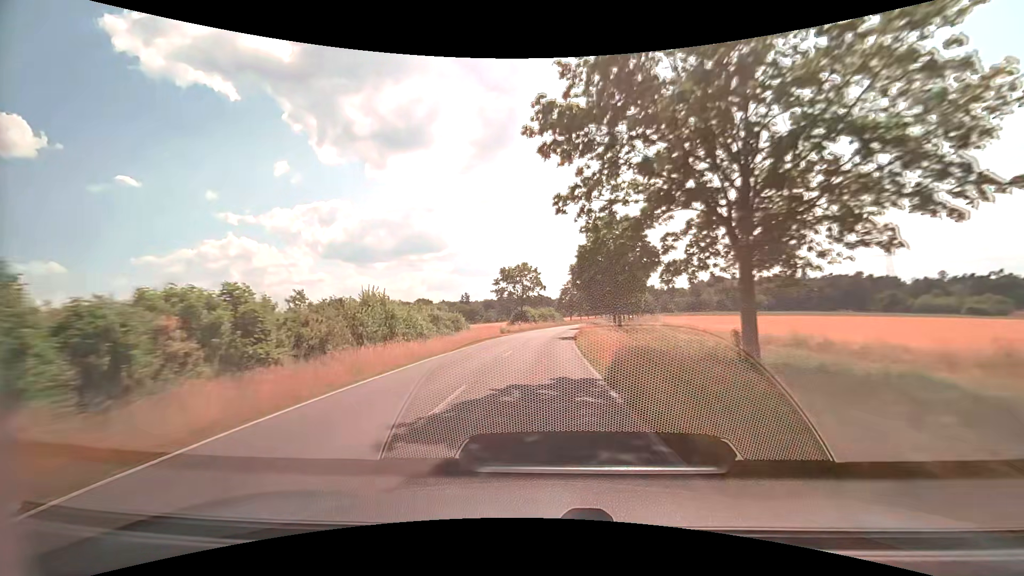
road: secondary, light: Day
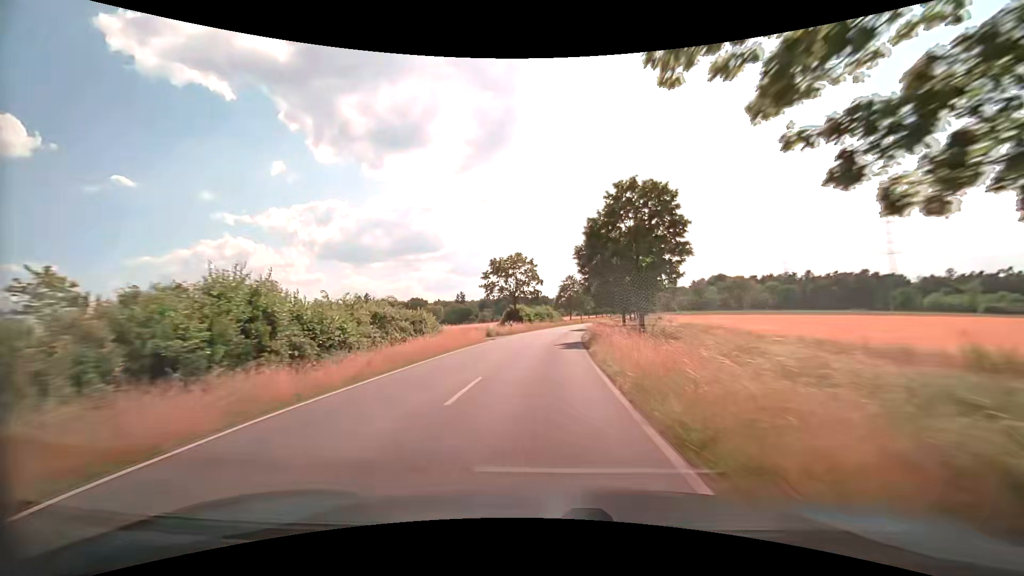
(0.0, +10.3) m; 0°
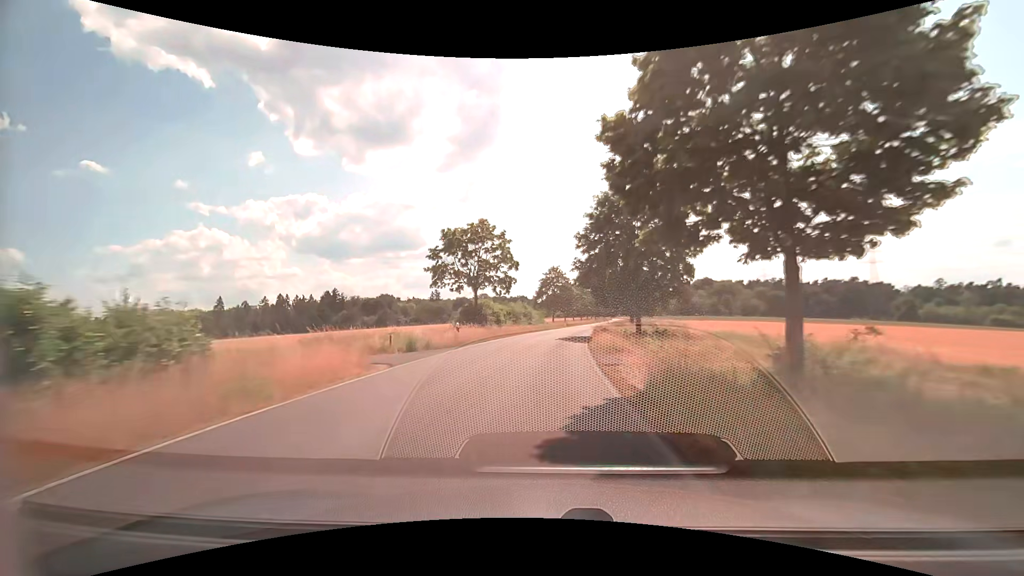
(+0.2, +20.6) m; +2°
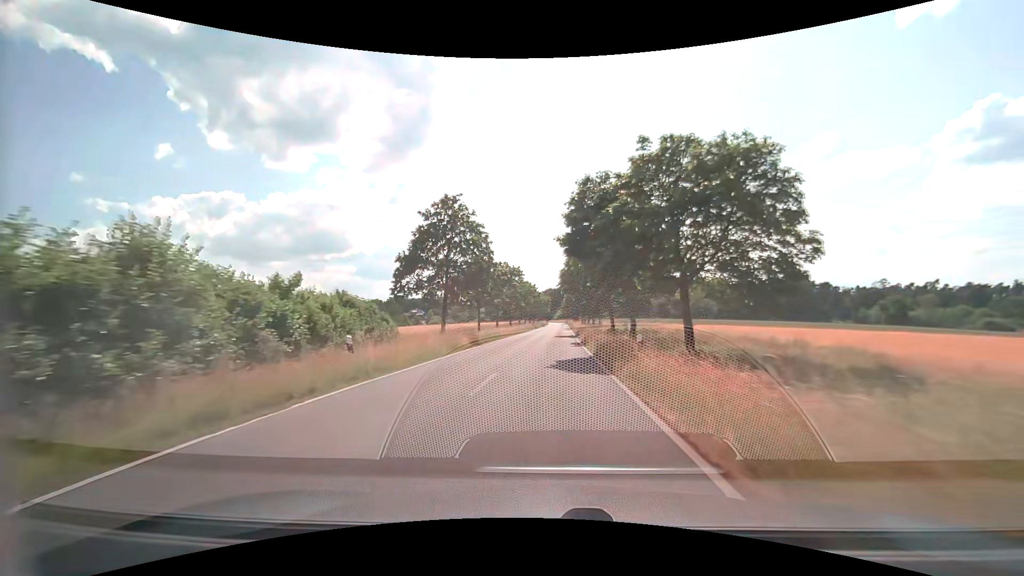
(+3.4, +50.6) m; +8°
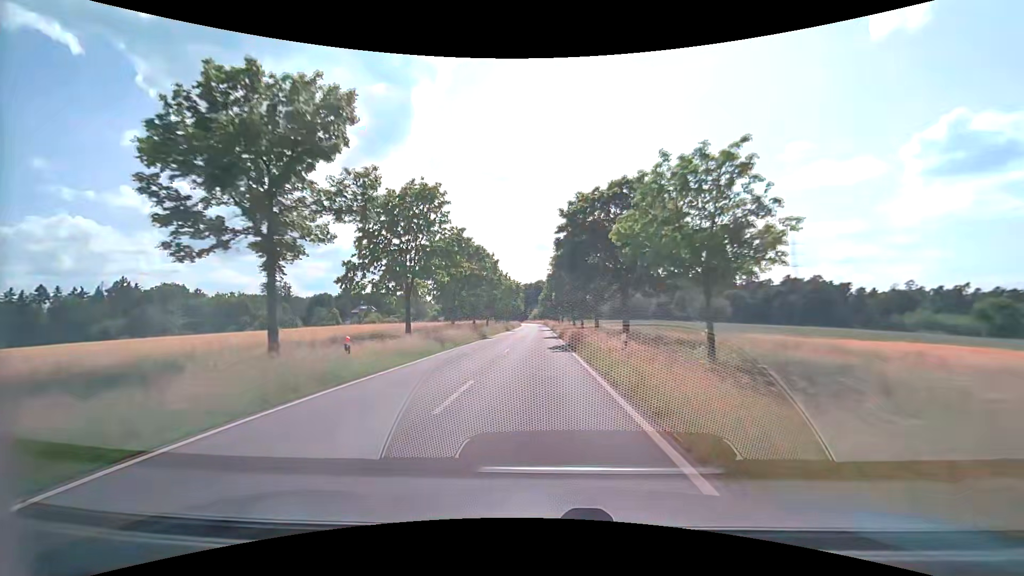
(+1.5, +49.7) m; +2°
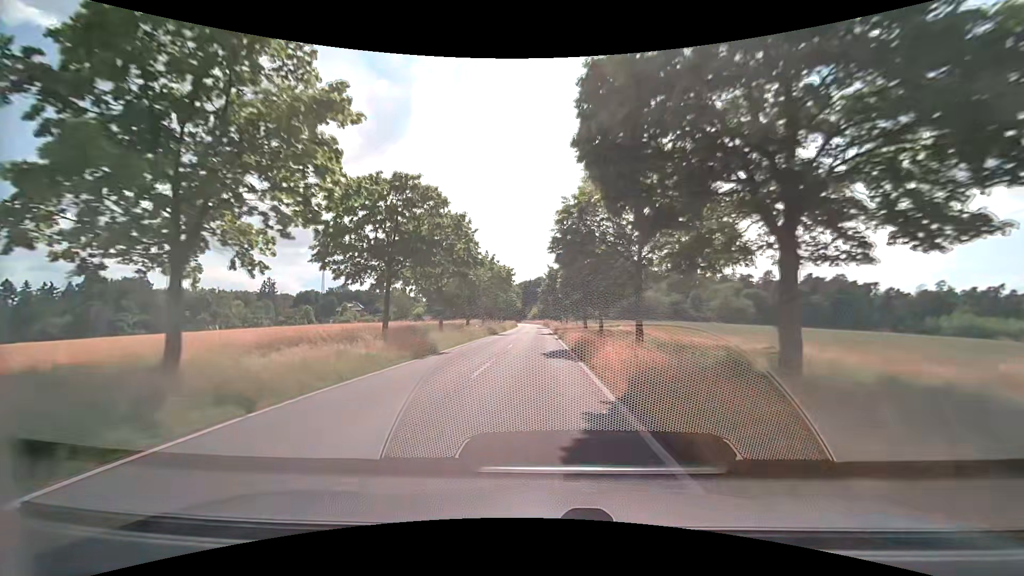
(+0.1, +19.6) m; 0°
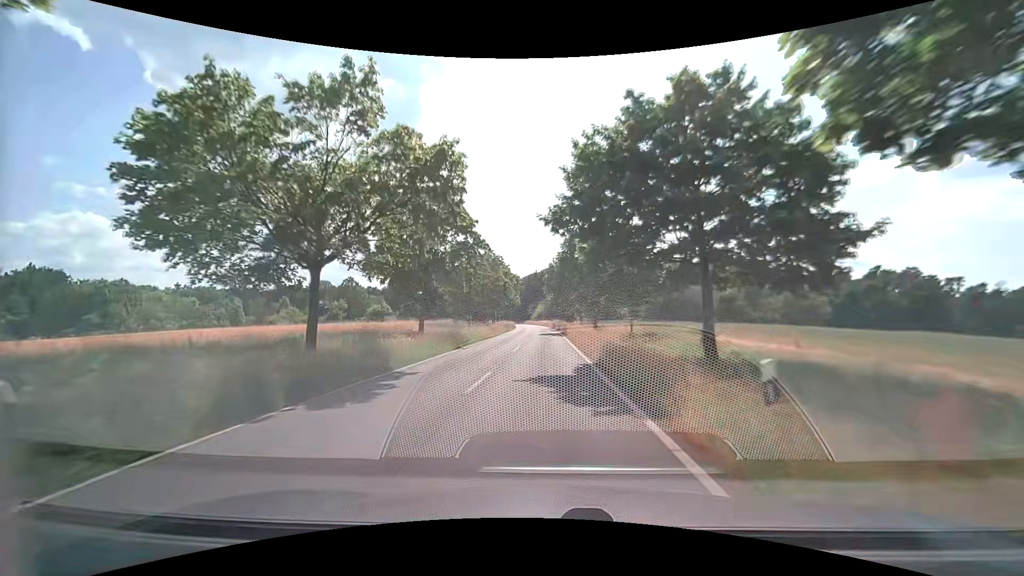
(-0.1, +38.7) m; -1°
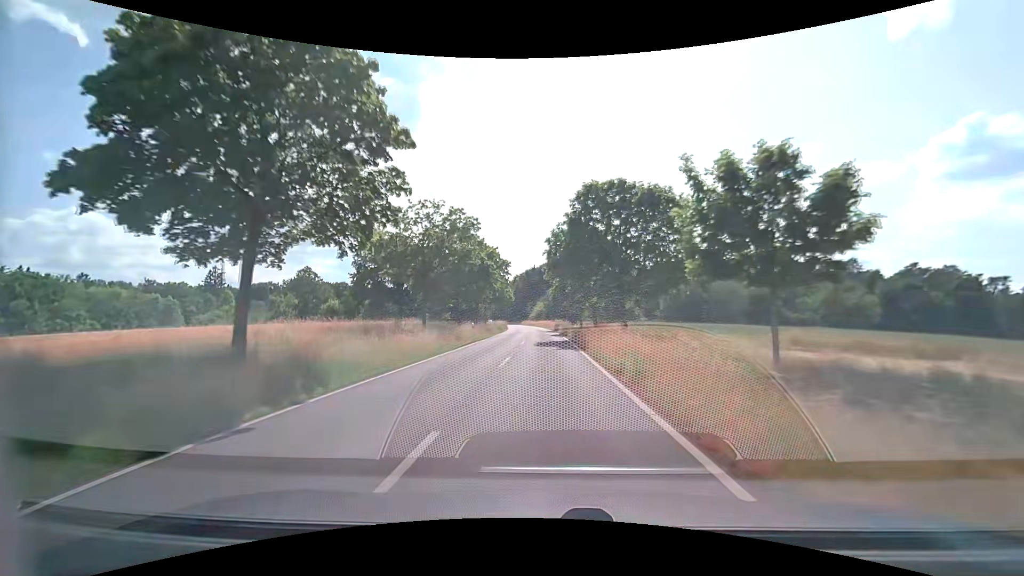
(+0.1, +19.1) m; 0°
(0, +10) (0, +20) (0, +30) (0, +40) (0, +50) (0, +60) (0, +70) (-1, +80) (-1, +90) (-2, +100) m
